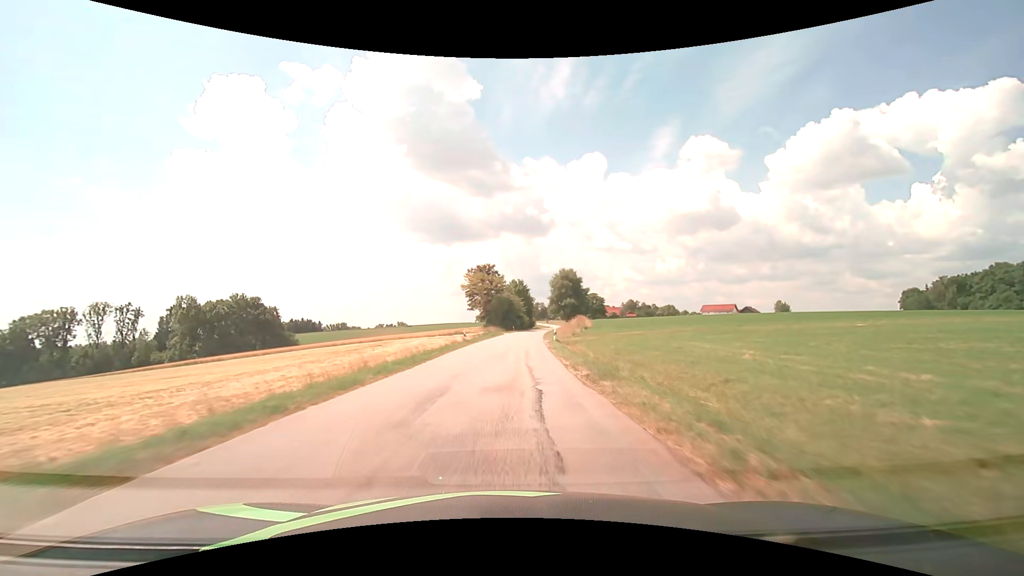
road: tertiary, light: Day
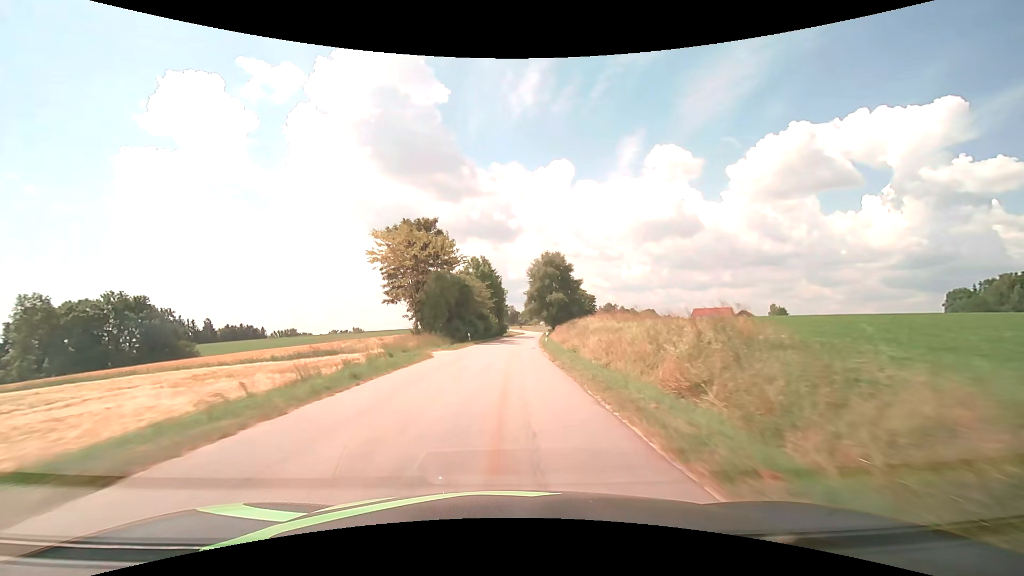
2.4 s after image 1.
(+1.6, +45.4) m; +4°
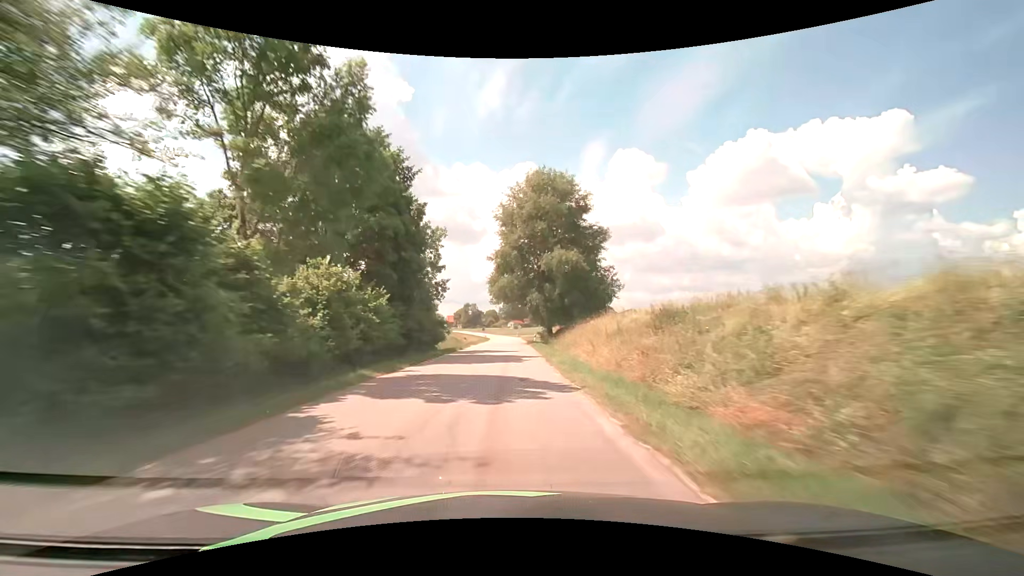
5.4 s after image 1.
(+2.2, +57.9) m; +5°
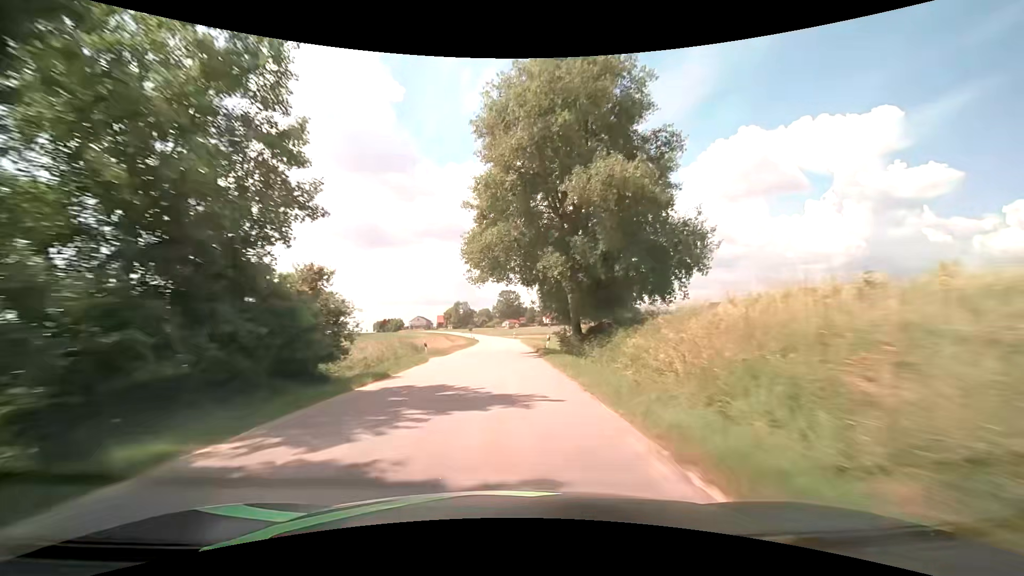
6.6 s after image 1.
(+0.1, +23.6) m; +1°
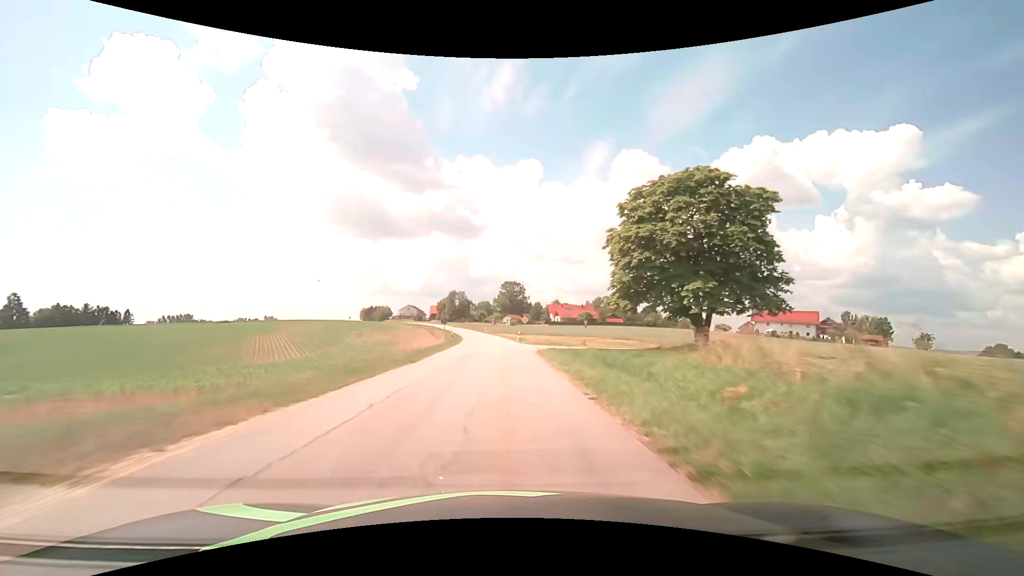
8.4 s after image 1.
(-0.2, +35.1) m; -1°
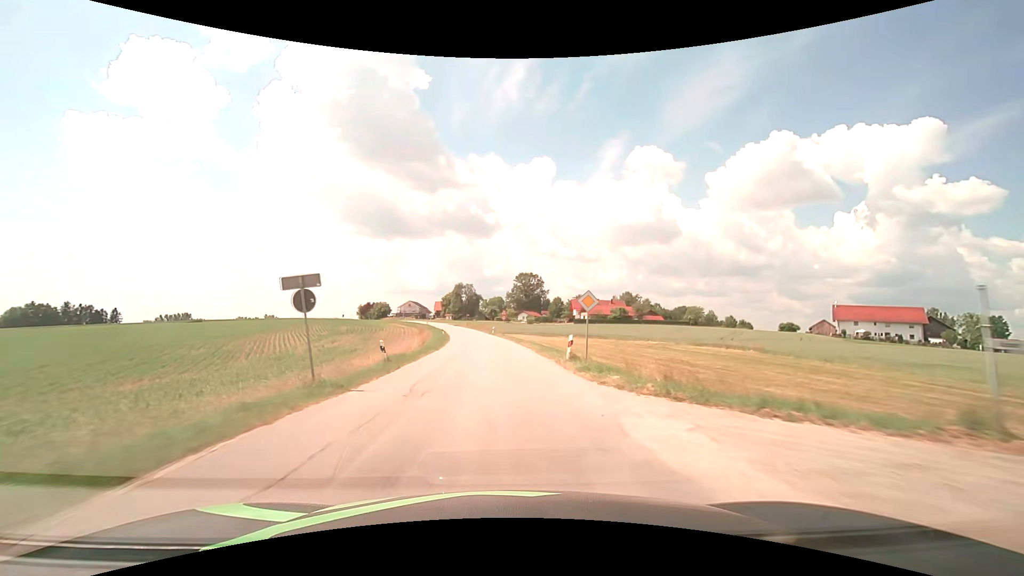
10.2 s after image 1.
(-0.4, +34.5) m; -2°
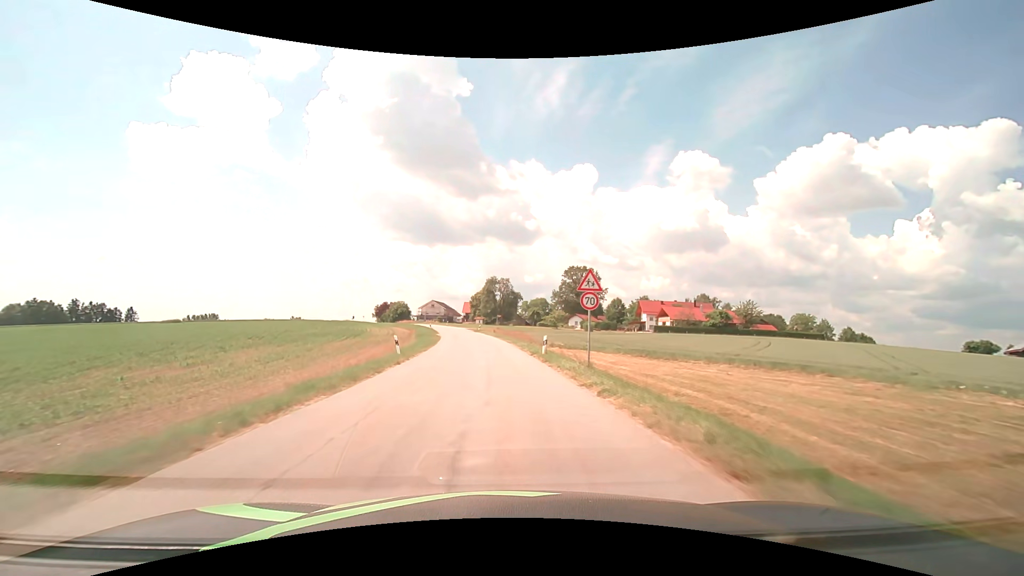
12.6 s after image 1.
(-1.5, +45.4) m; -5°
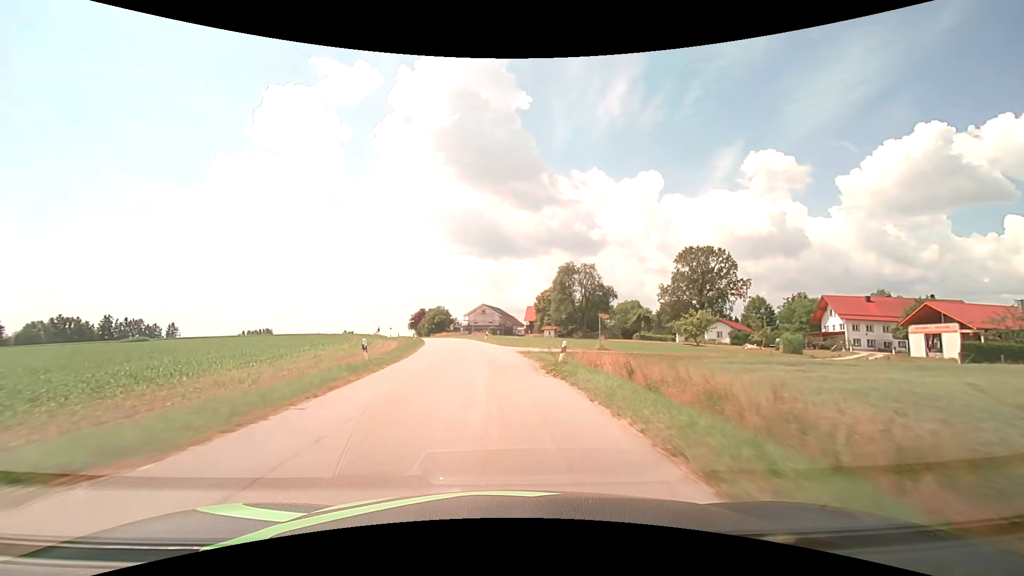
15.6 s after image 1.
(-3.2, +55.0) m; -7°
(0, +10) (-1, +20) (-1, +30) (-3, +40) (-4, +50) (-6, +60) (-8, +69) (-11, +79) (-13, +89) (-16, +98) m
